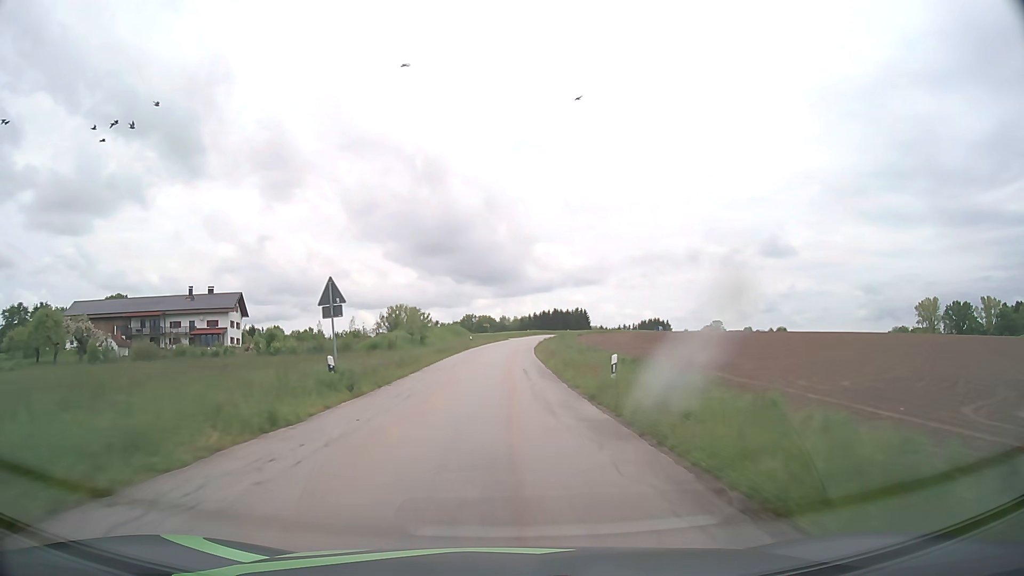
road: tertiary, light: Day
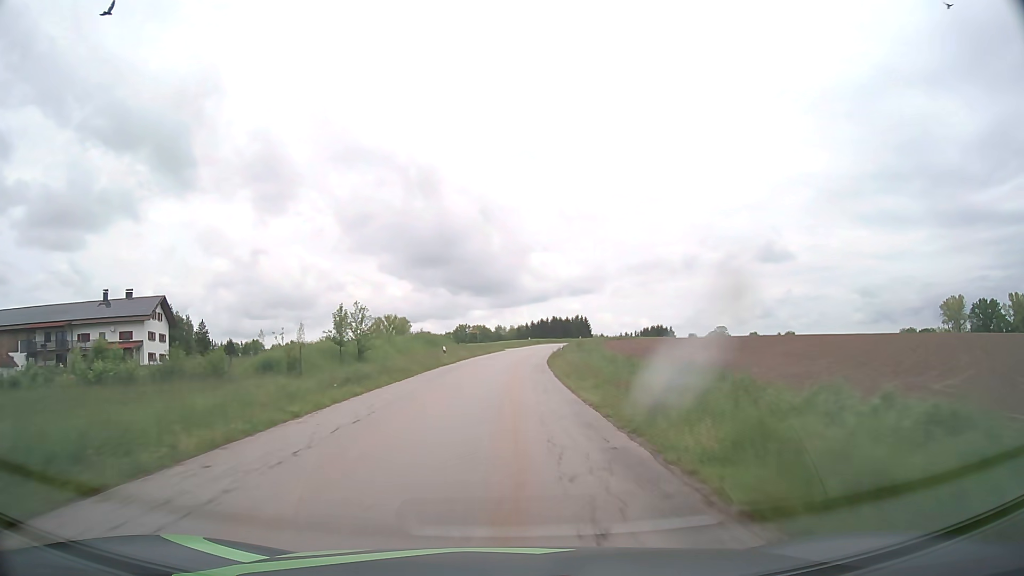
(0.0, +25.0) m; 0°
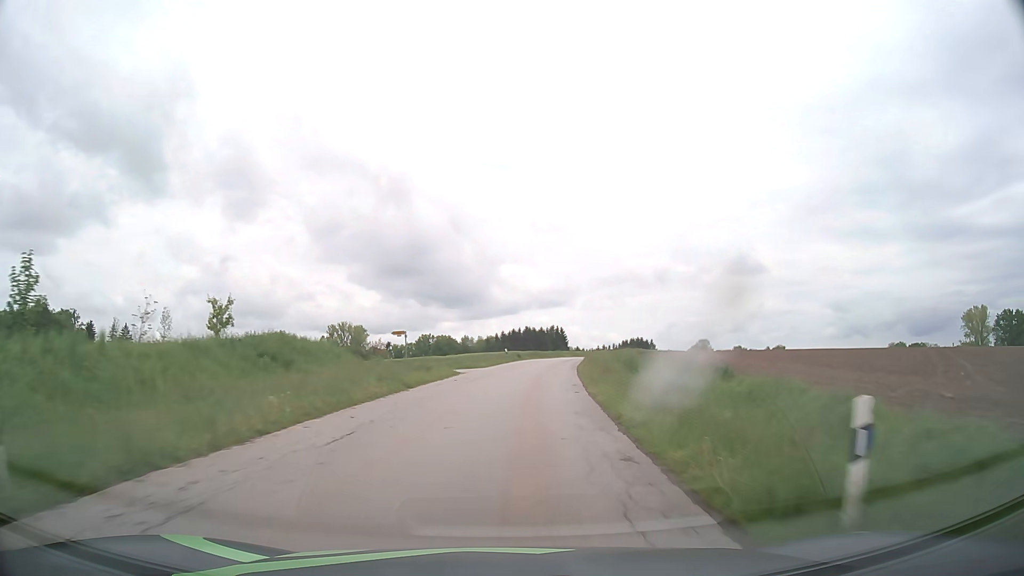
(+0.5, +37.1) m; +2°
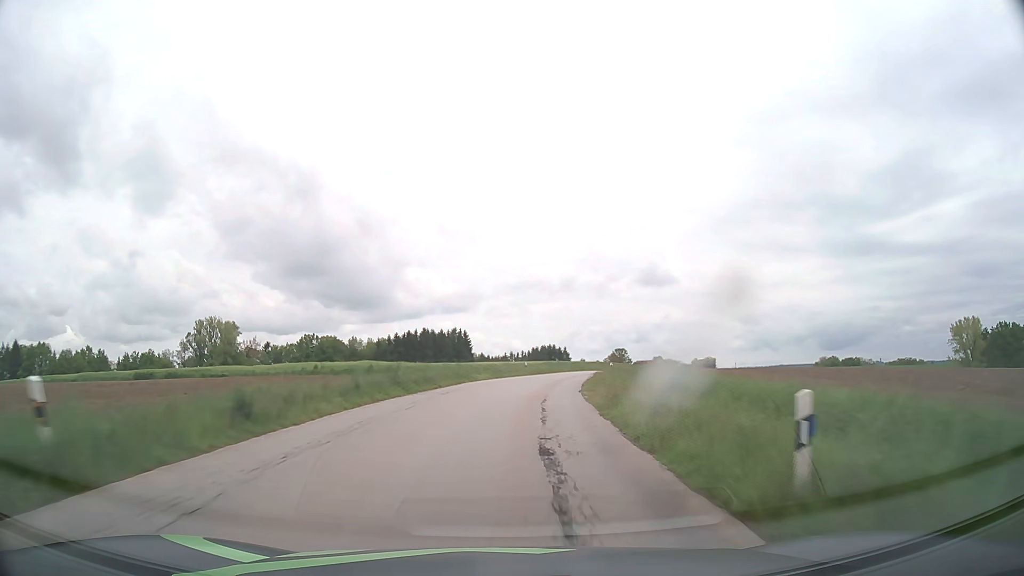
(+3.8, +49.1) m; +8°
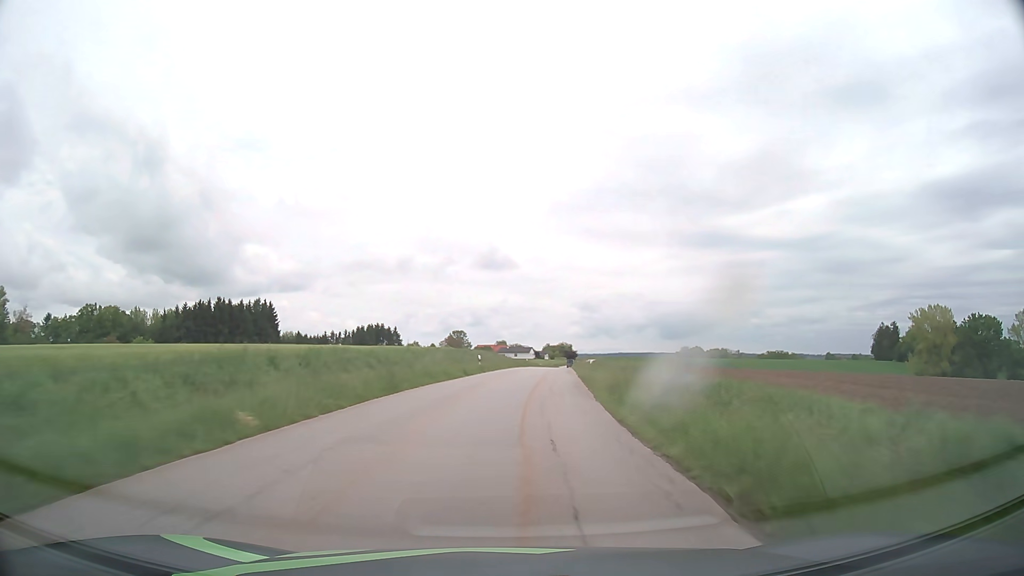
(+7.4, +61.5) m; +14°
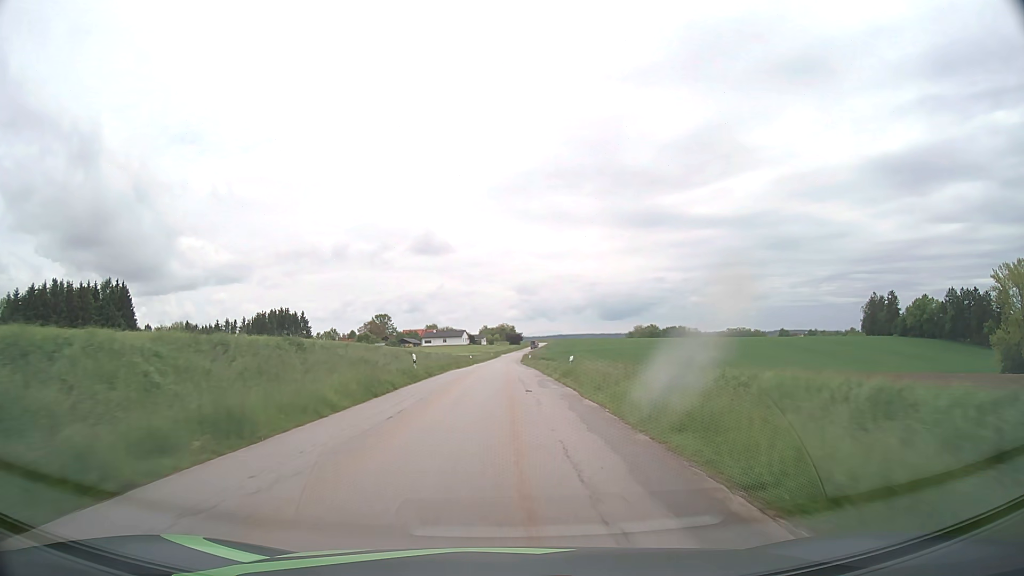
(+4.6, +62.9) m; +6°
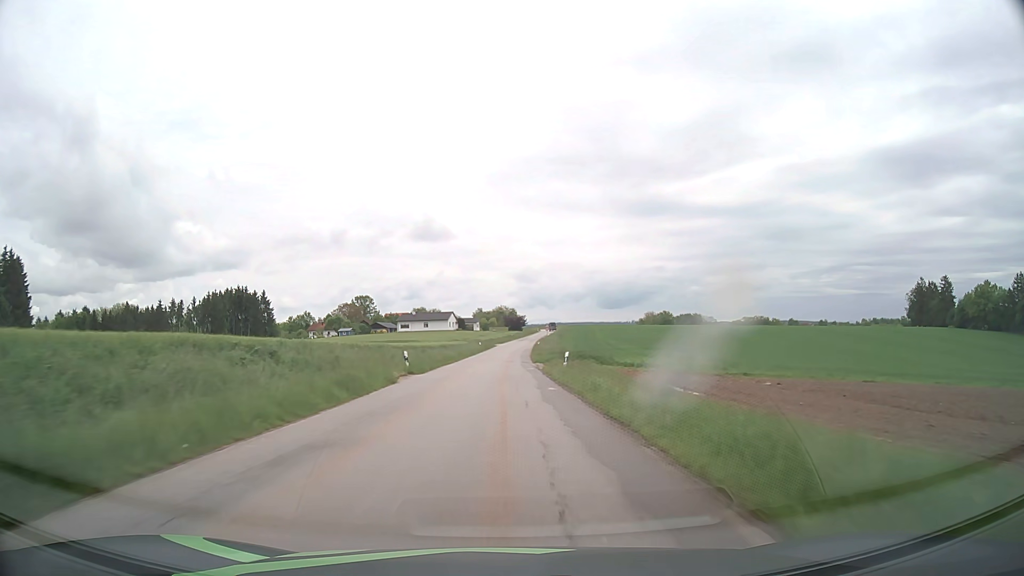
(0.0, +50.8) m; 0°
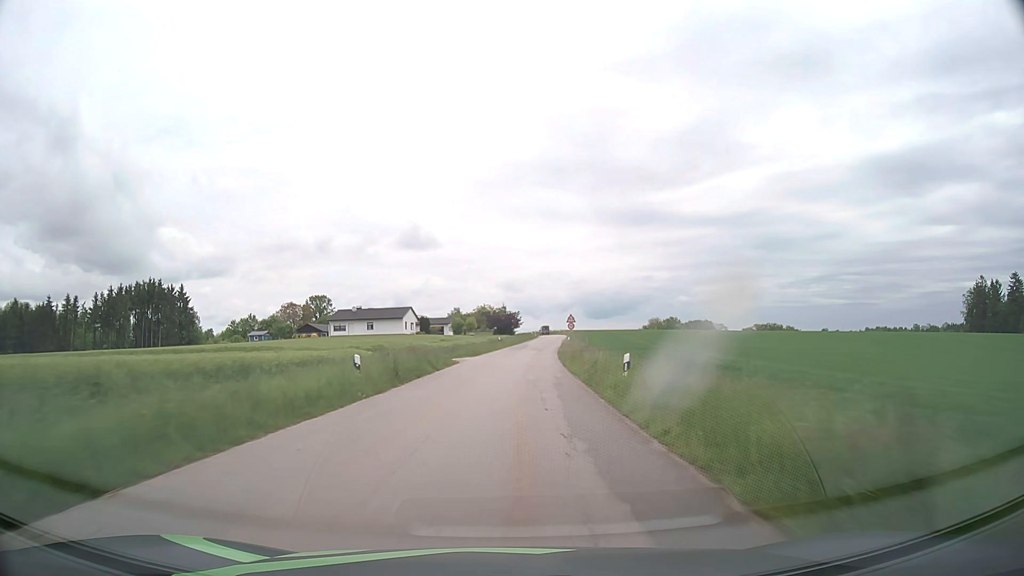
(+0.6, +61.3) m; +1°
(0, +10) (0, +20) (+1, +30) (+1, +40) (+2, +50) (+3, +60) (+4, +70) (+5, +80) (+6, +90) (+7, +100) m
